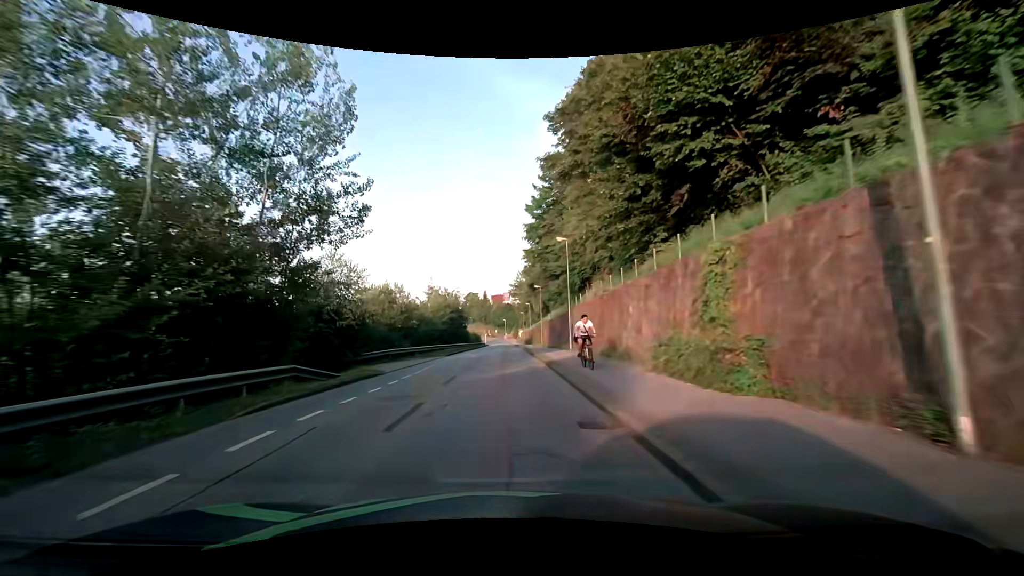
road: residential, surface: asphalt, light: Day
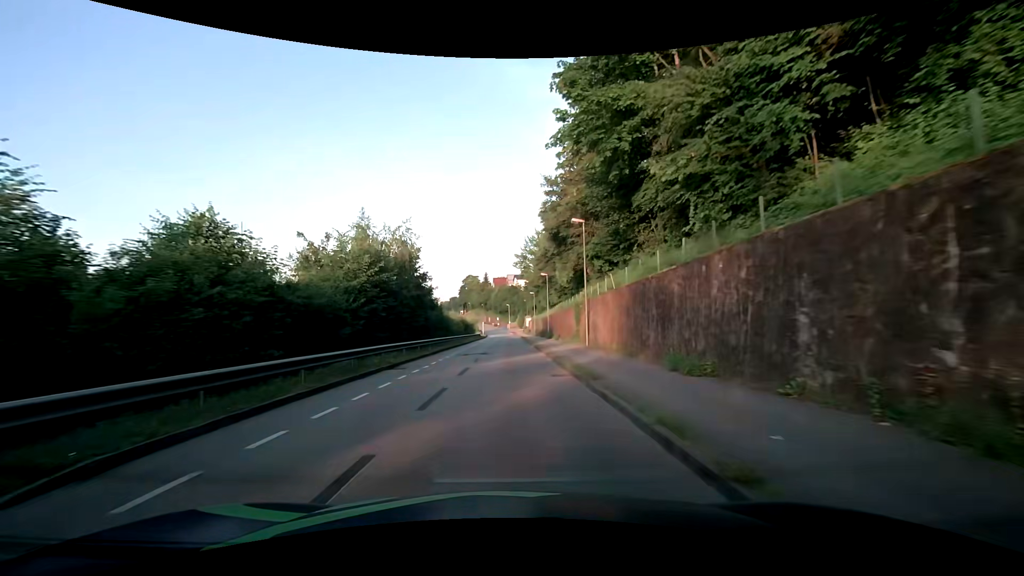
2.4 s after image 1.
(-0.4, +34.5) m; -1°
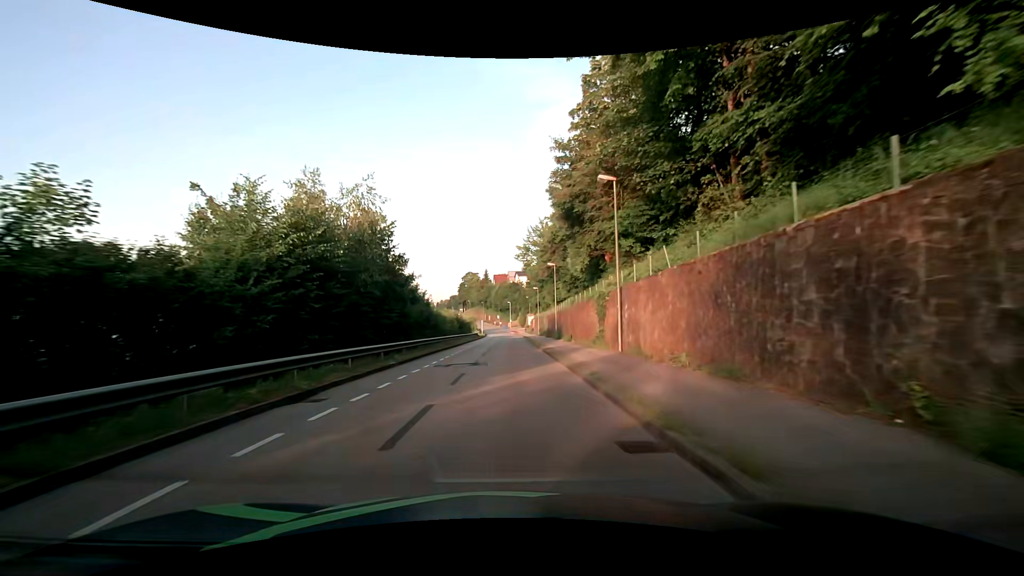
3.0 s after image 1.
(0.0, +8.6) m; 0°
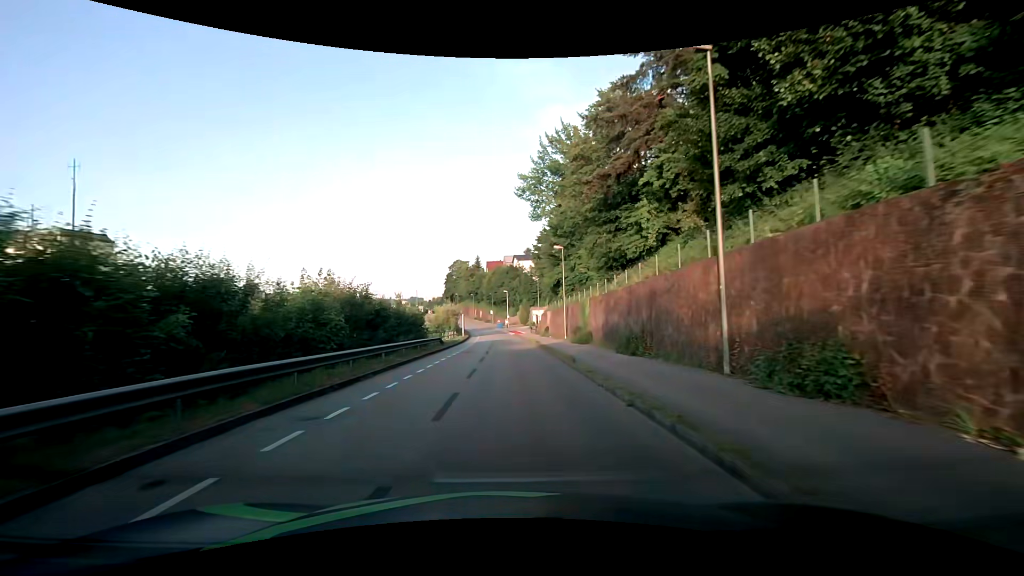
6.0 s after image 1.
(+0.1, +40.4) m; +1°
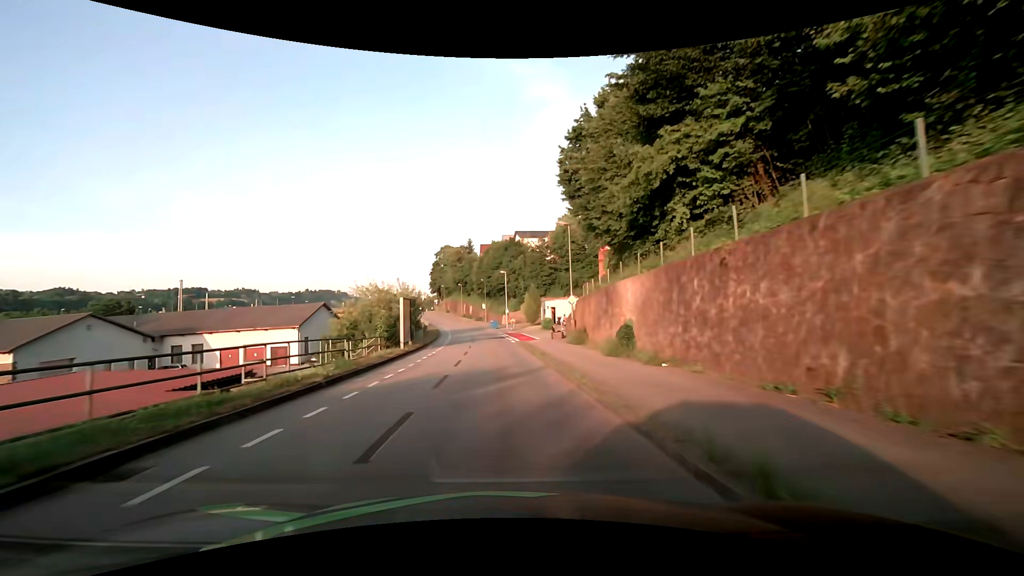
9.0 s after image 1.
(+0.1, +38.0) m; 0°
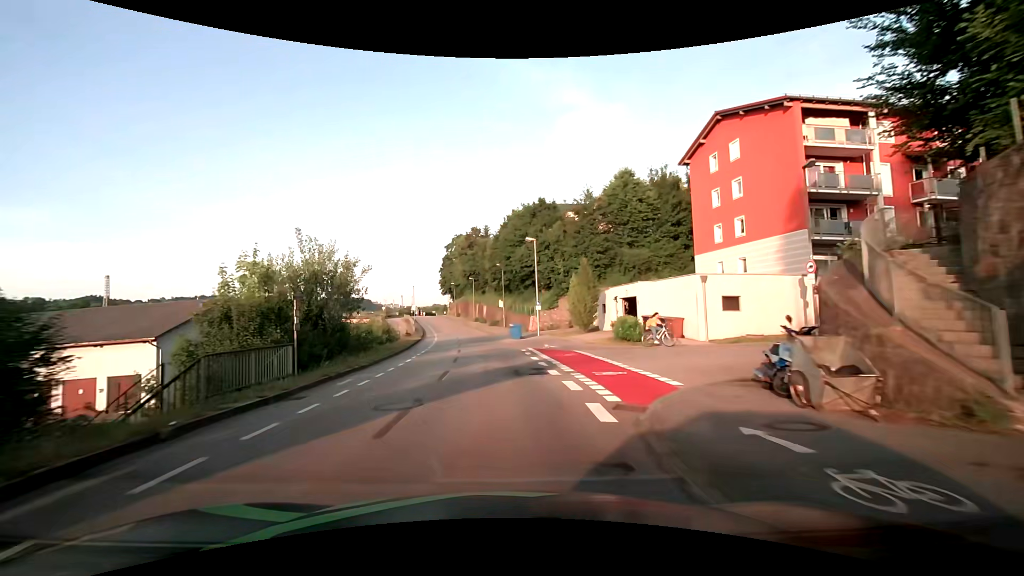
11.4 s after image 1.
(-0.7, +30.0) m; -3°
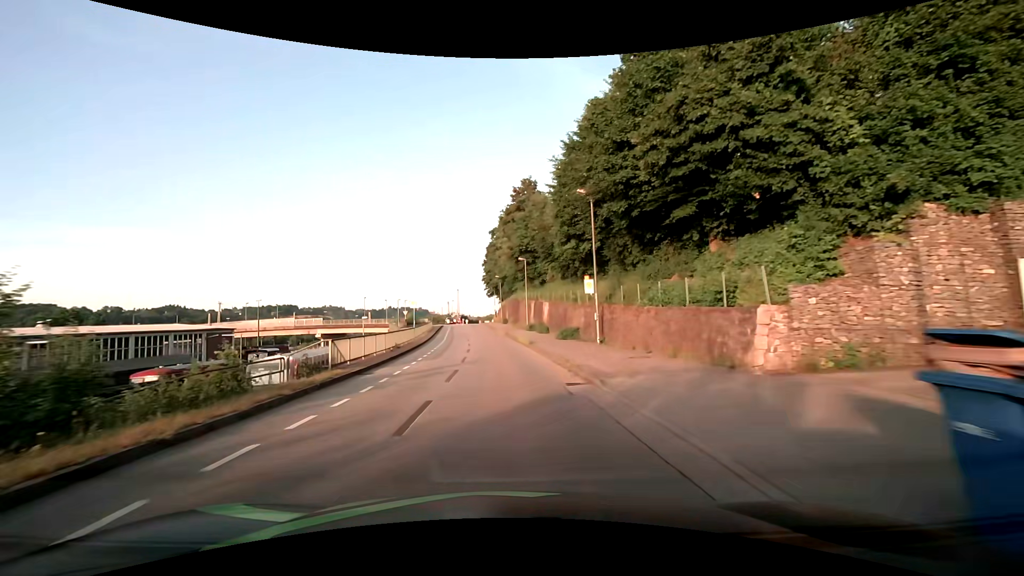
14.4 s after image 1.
(-1.7, +36.0) m; -6°
